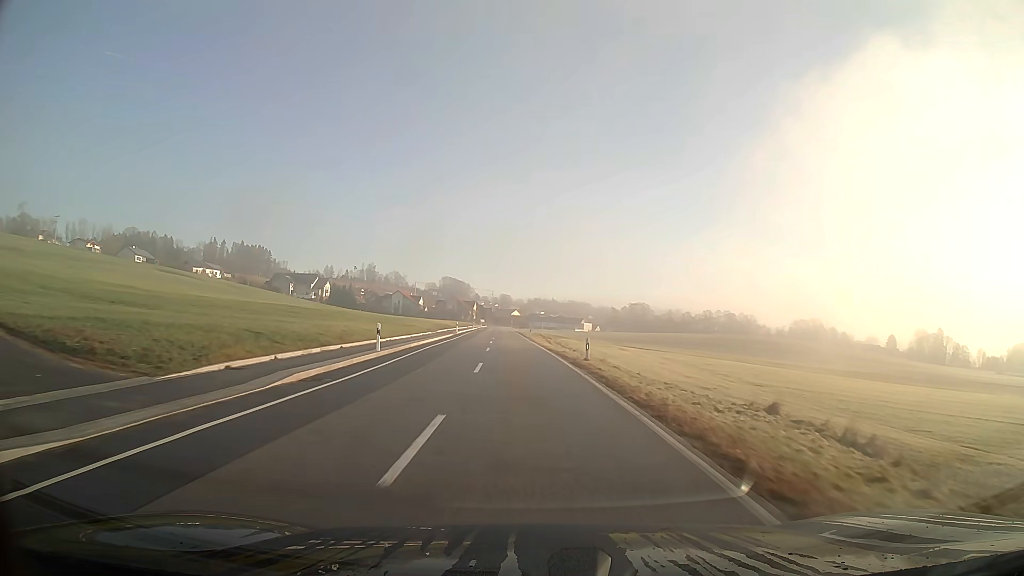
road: secondary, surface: asphalt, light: Day
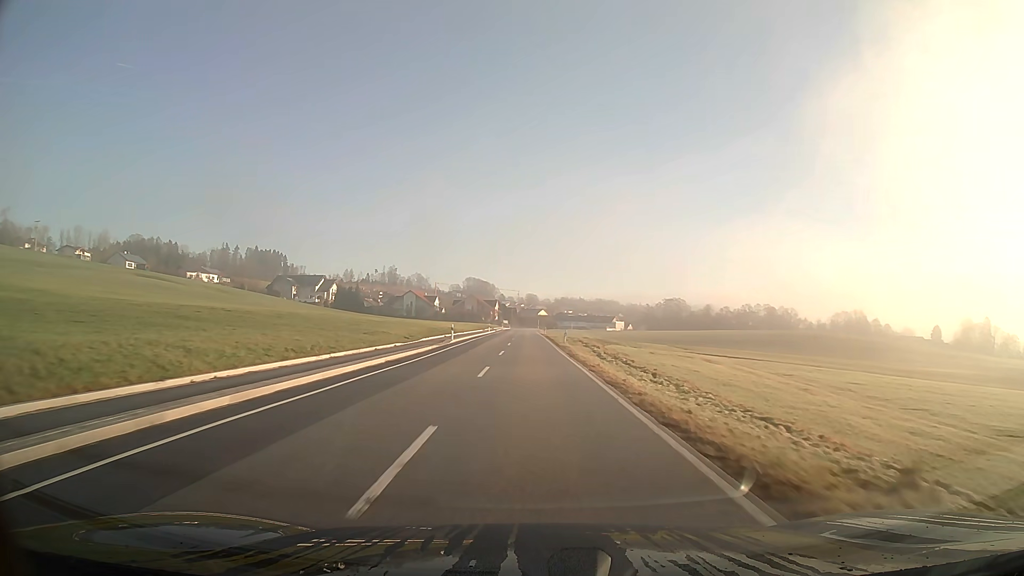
(-0.5, +25.1) m; -2°
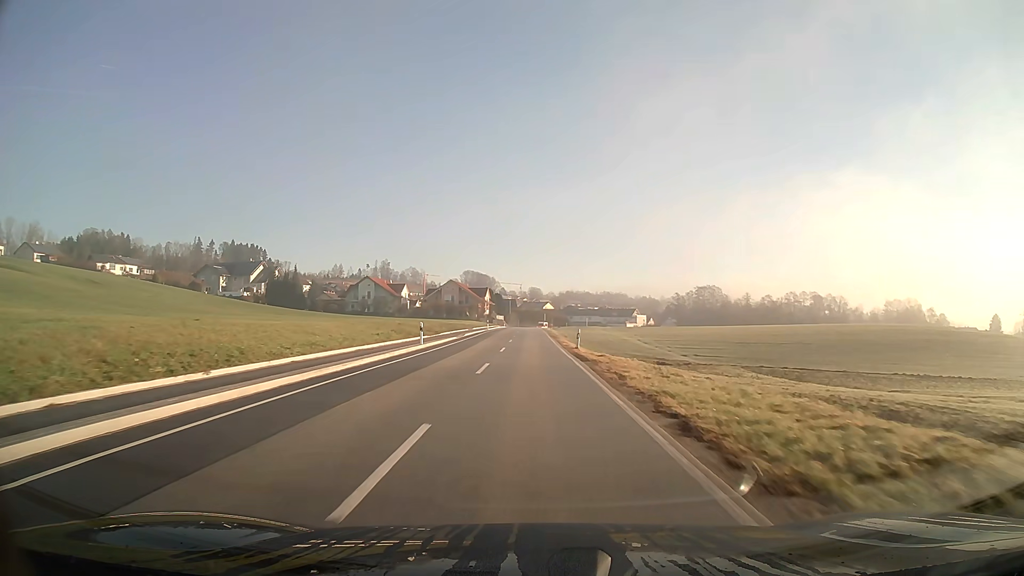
(-0.4, +60.2) m; 0°
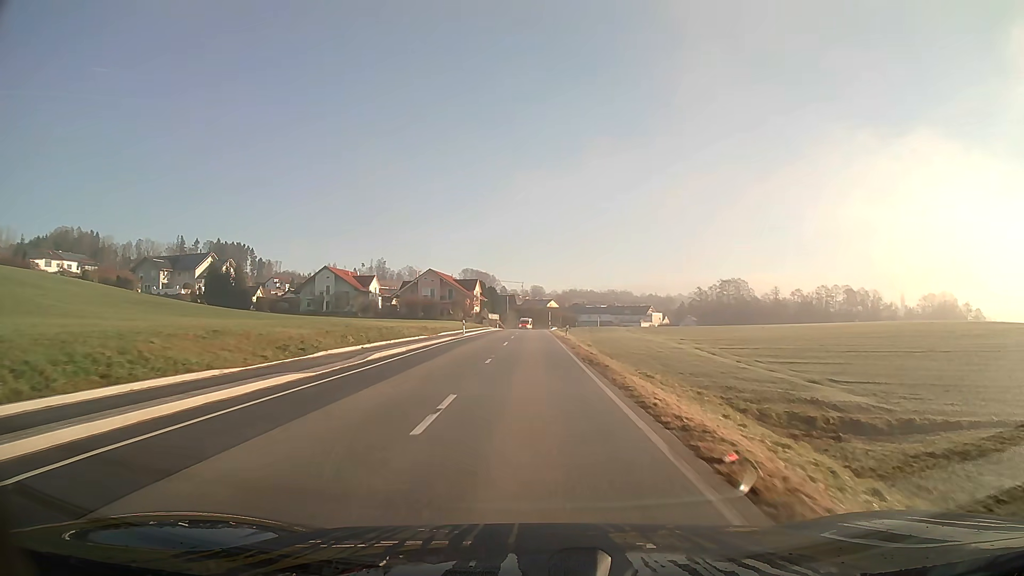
(0.0, +32.8) m; 0°
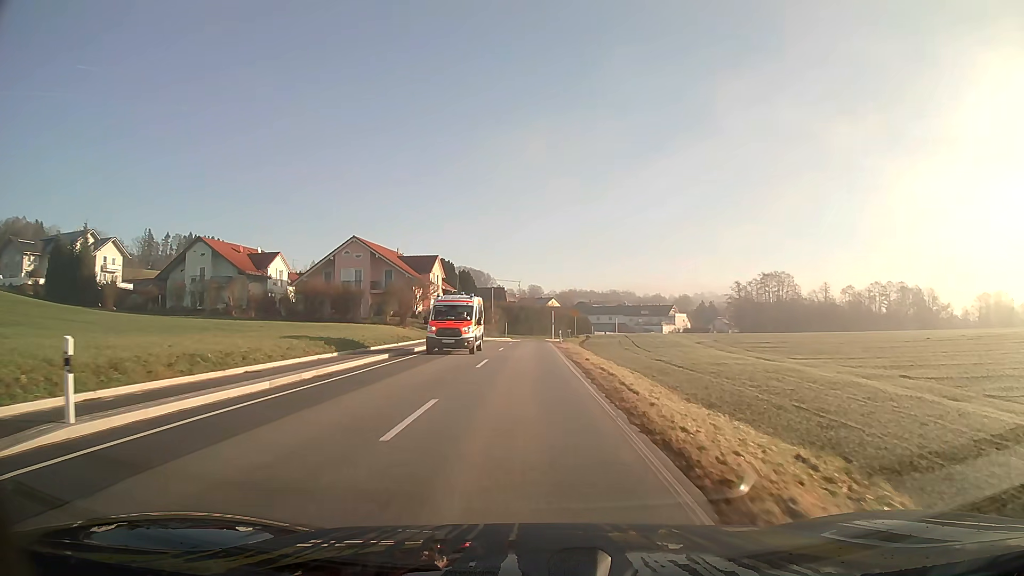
(+0.1, +48.0) m; 0°
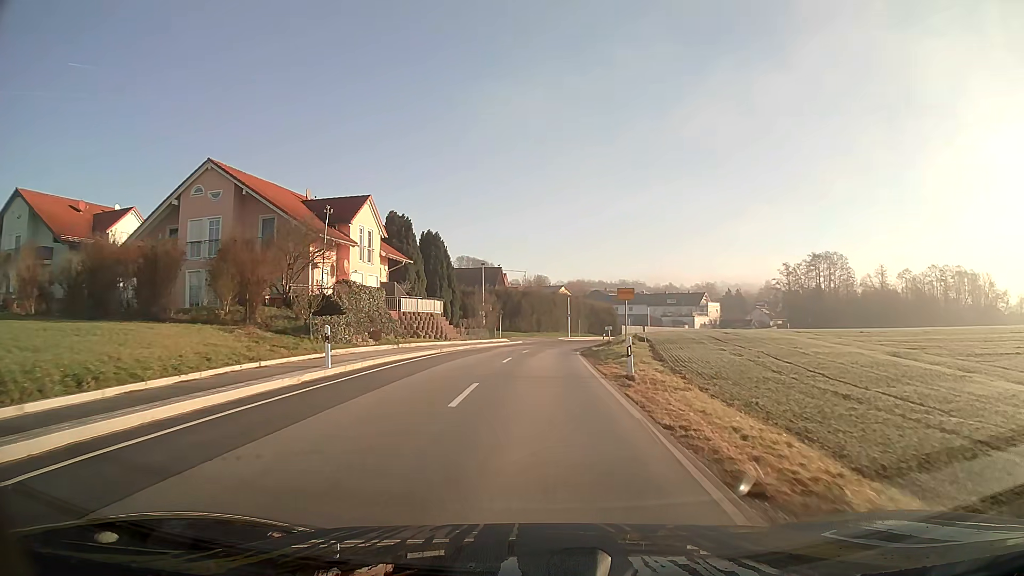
(-0.1, +33.5) m; 0°
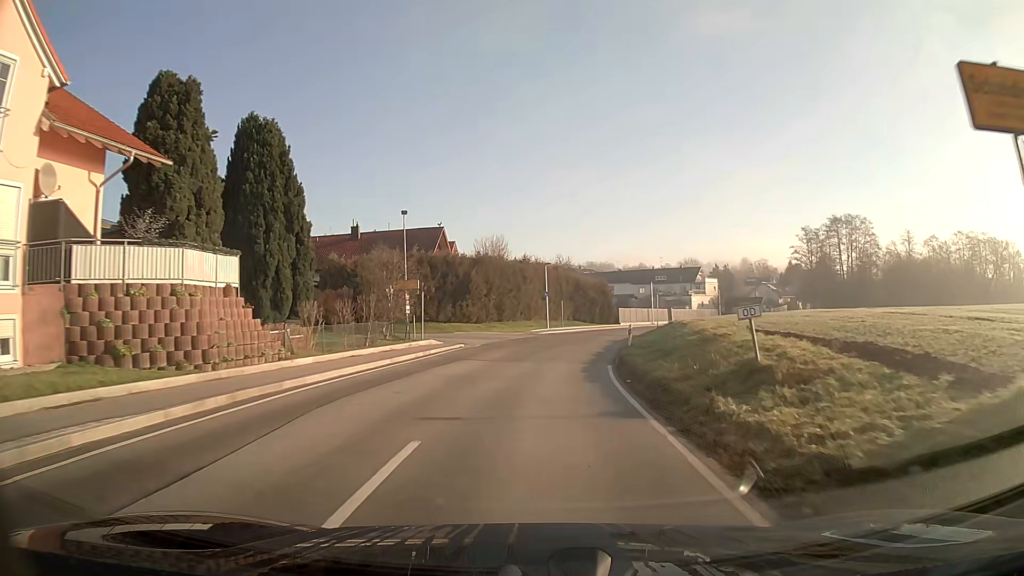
(+0.6, +30.8) m; +3°
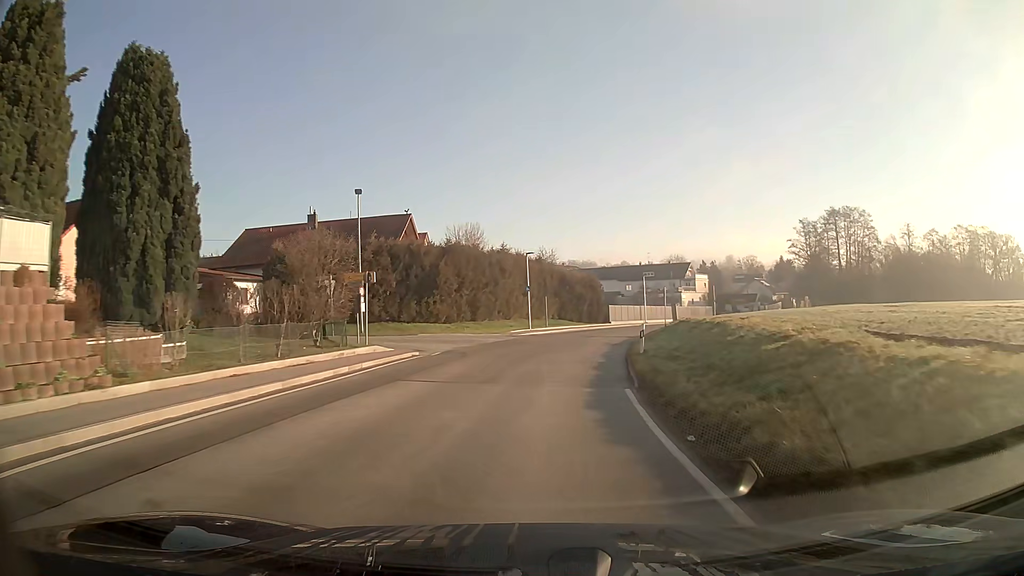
(+0.1, +7.7) m; +2°
